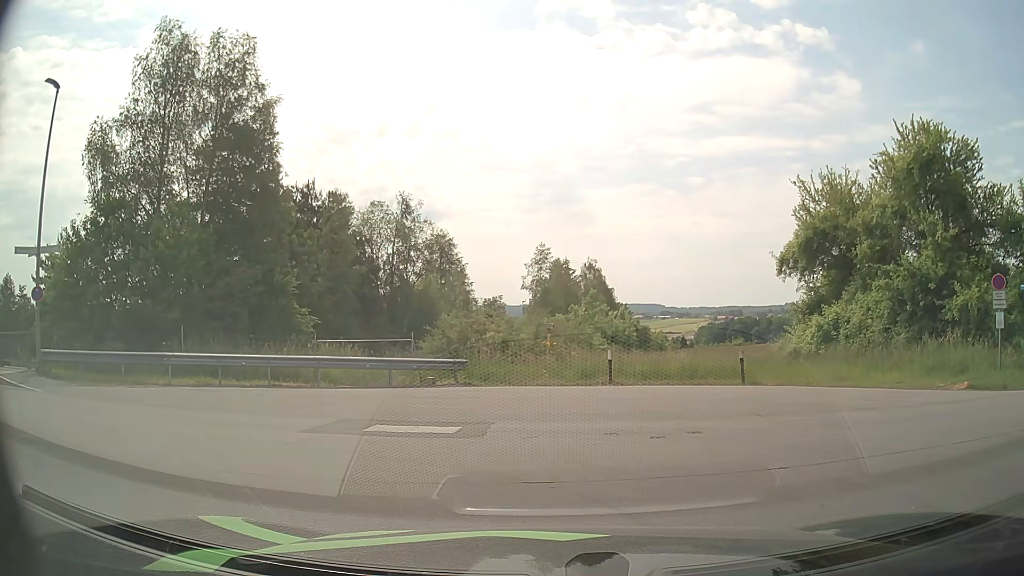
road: unclassified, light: Day
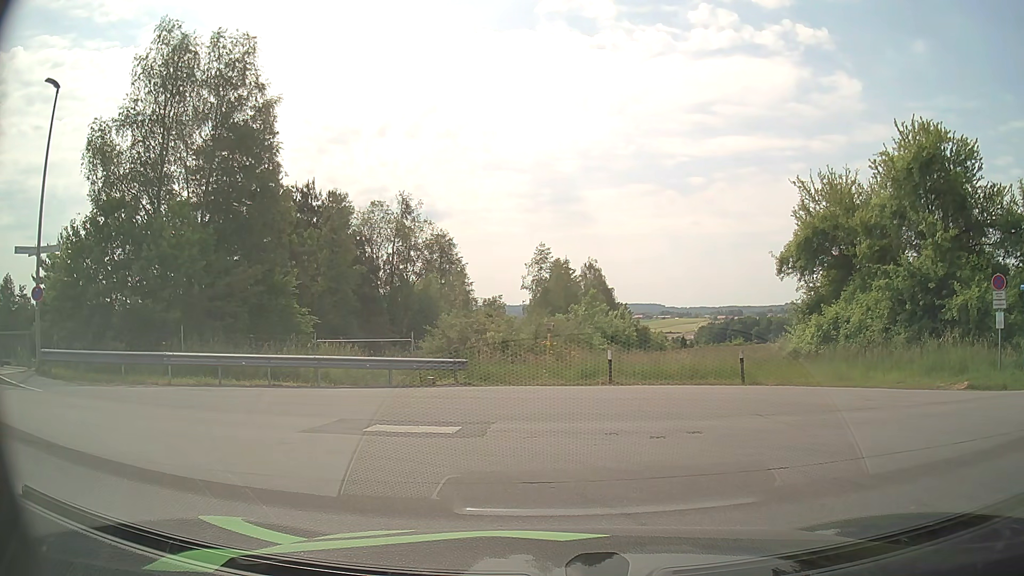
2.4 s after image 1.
(0.0, 0.0) m; 0°
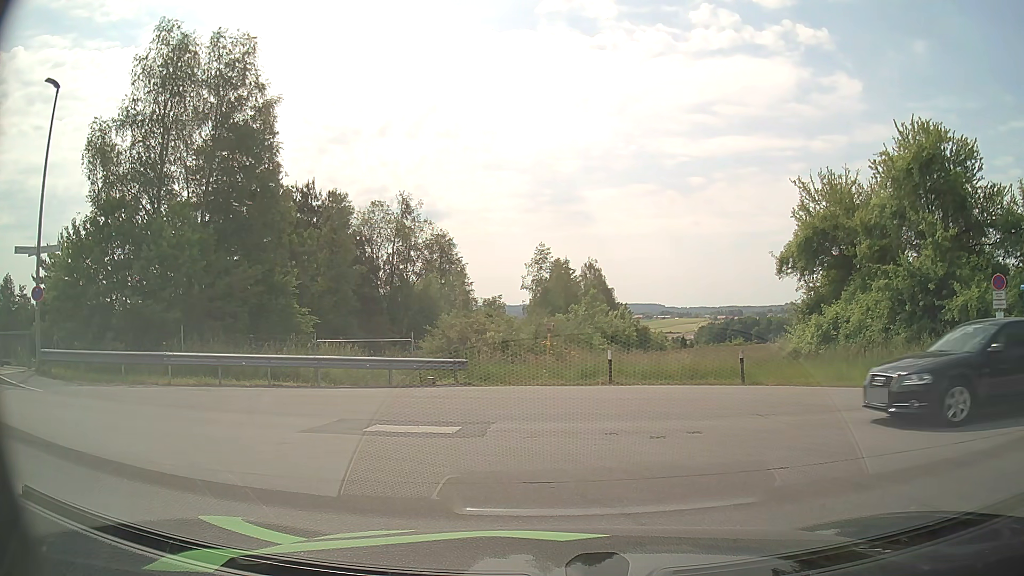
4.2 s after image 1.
(0.0, 0.0) m; 0°
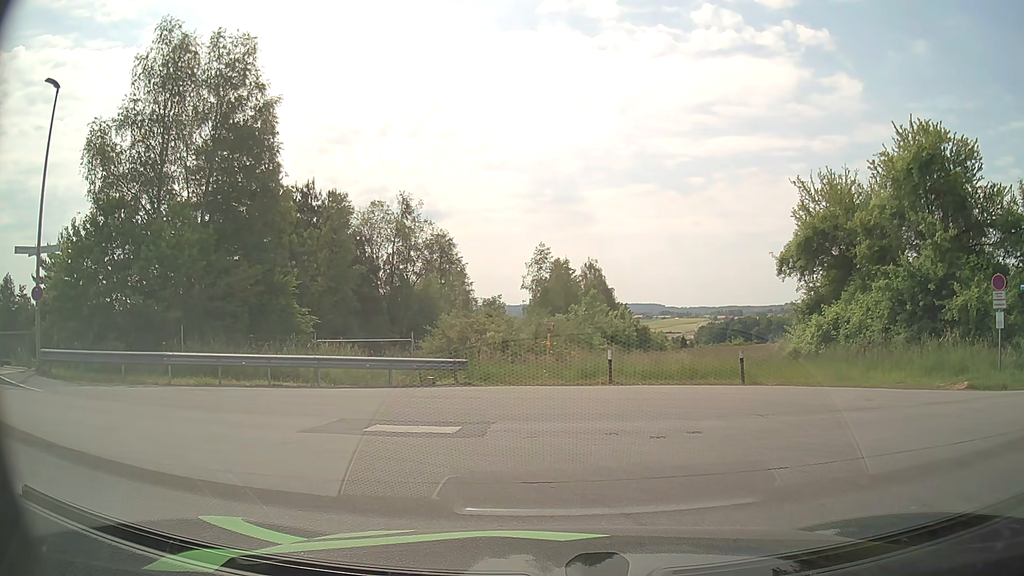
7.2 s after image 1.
(0.0, 0.0) m; 0°
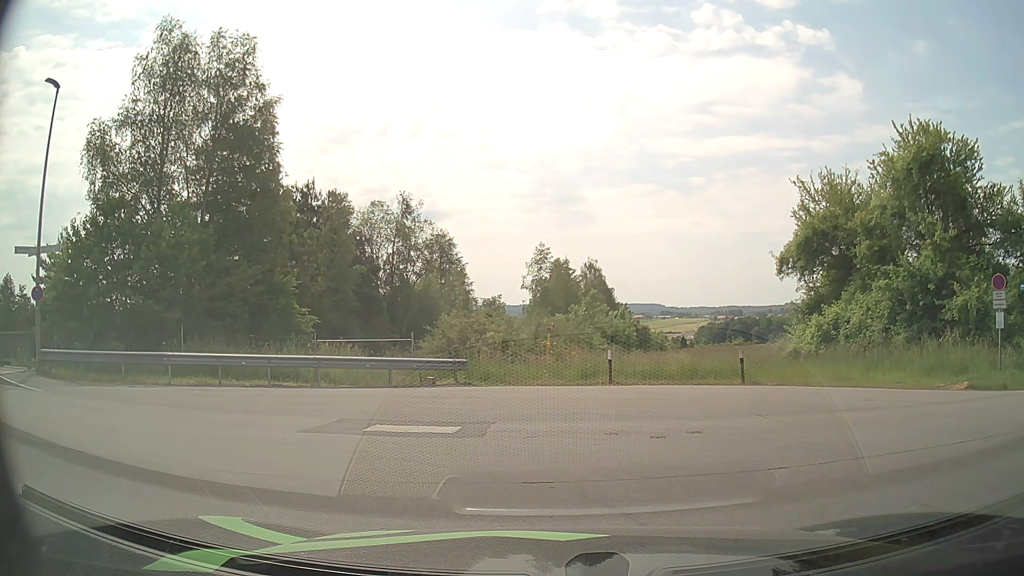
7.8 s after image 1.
(0.0, 0.0) m; 0°
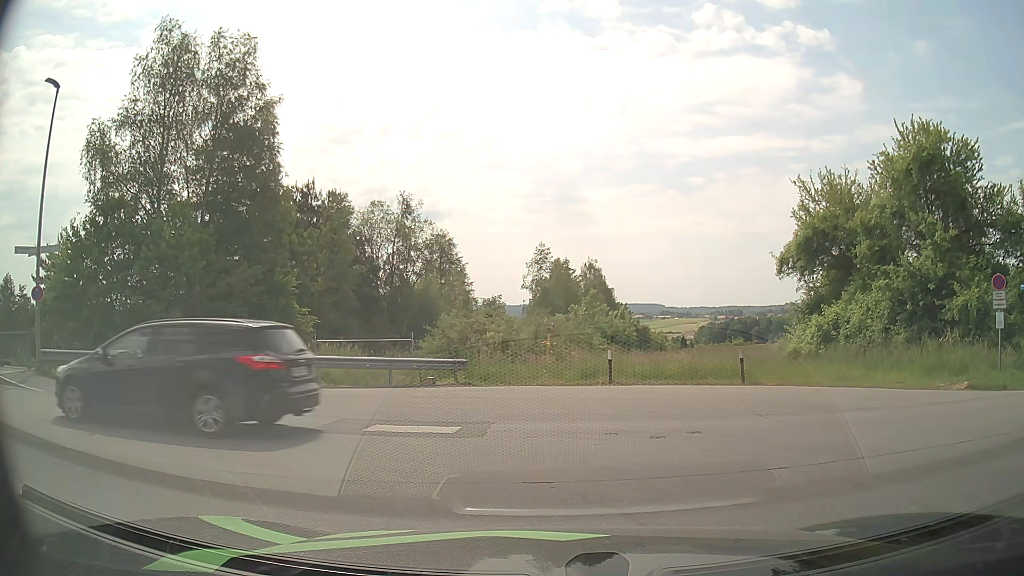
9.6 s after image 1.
(0.0, 0.0) m; 0°
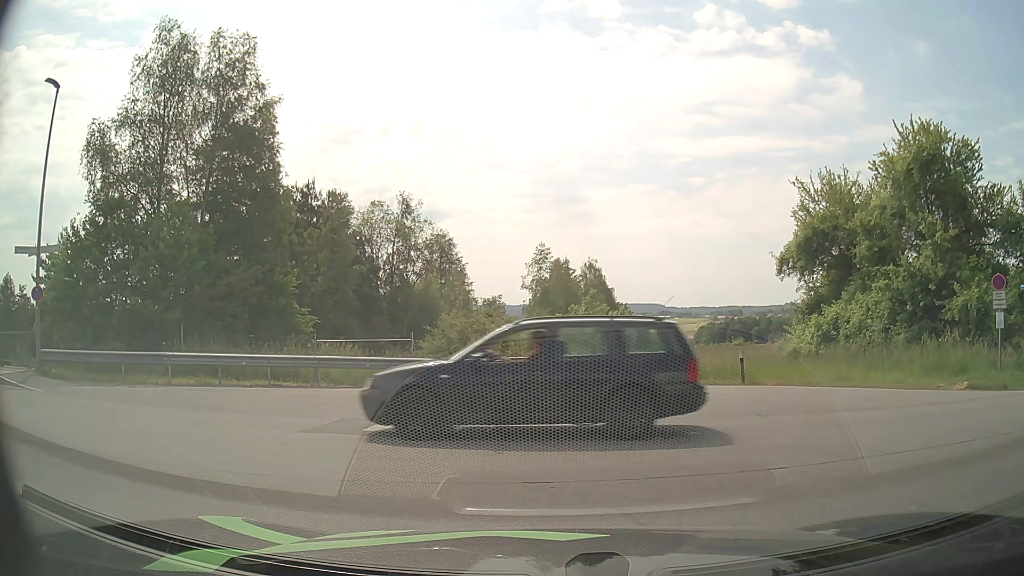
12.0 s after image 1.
(0.0, 0.0) m; 0°
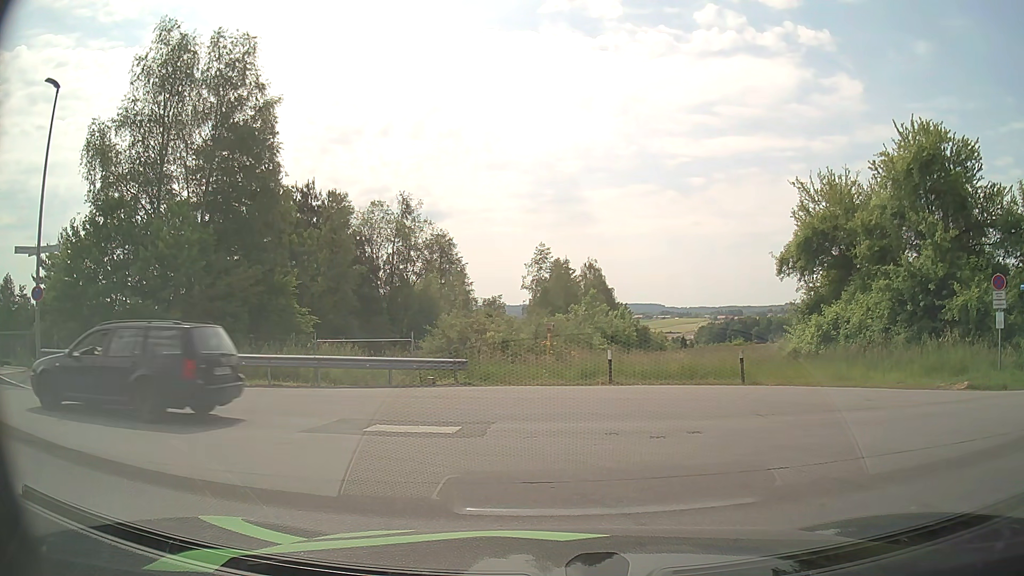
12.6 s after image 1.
(0.0, 0.0) m; 0°
